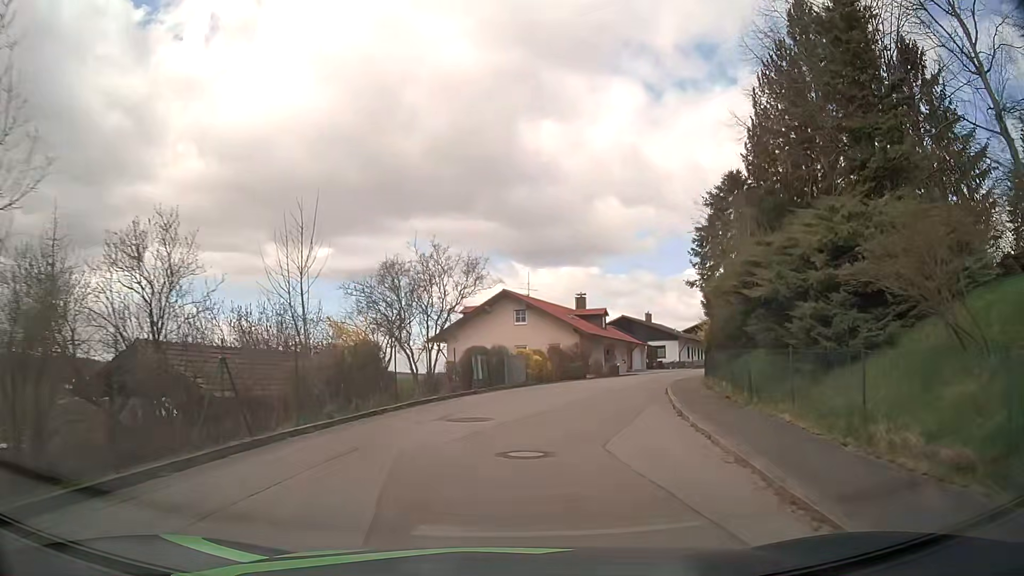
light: Day
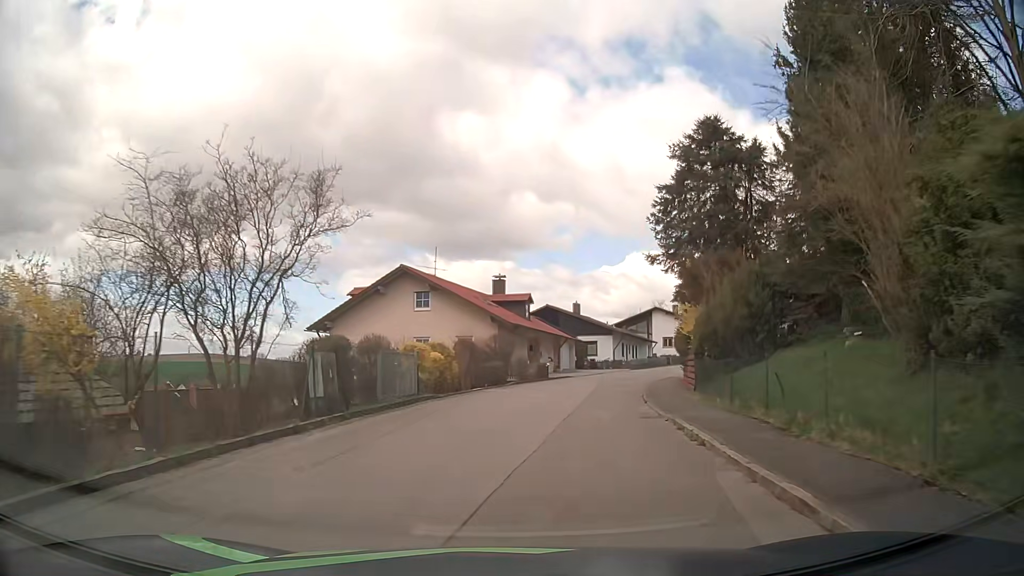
(+0.7, +11.3) m; +8°
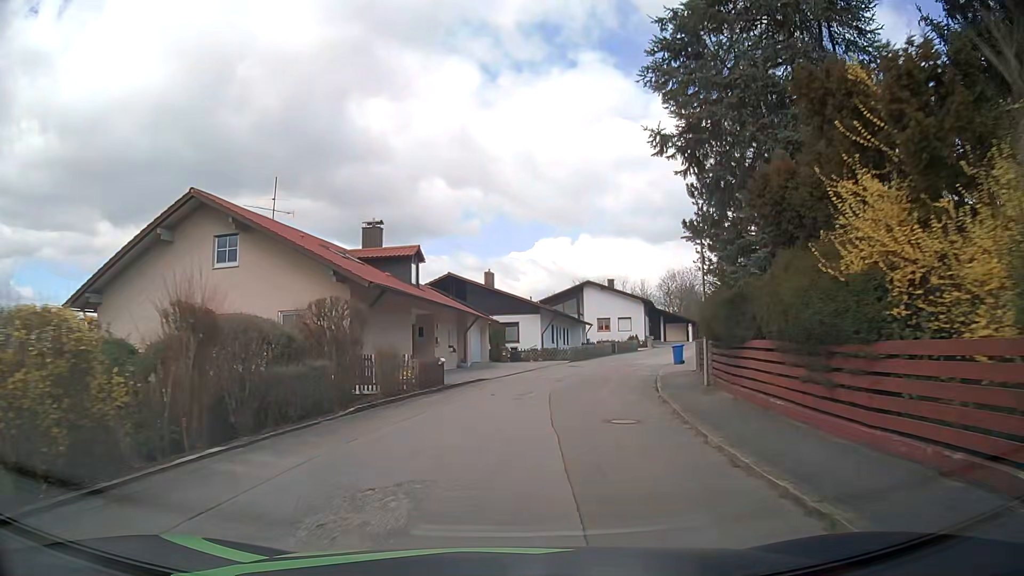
(+1.3, +17.6) m; +8°
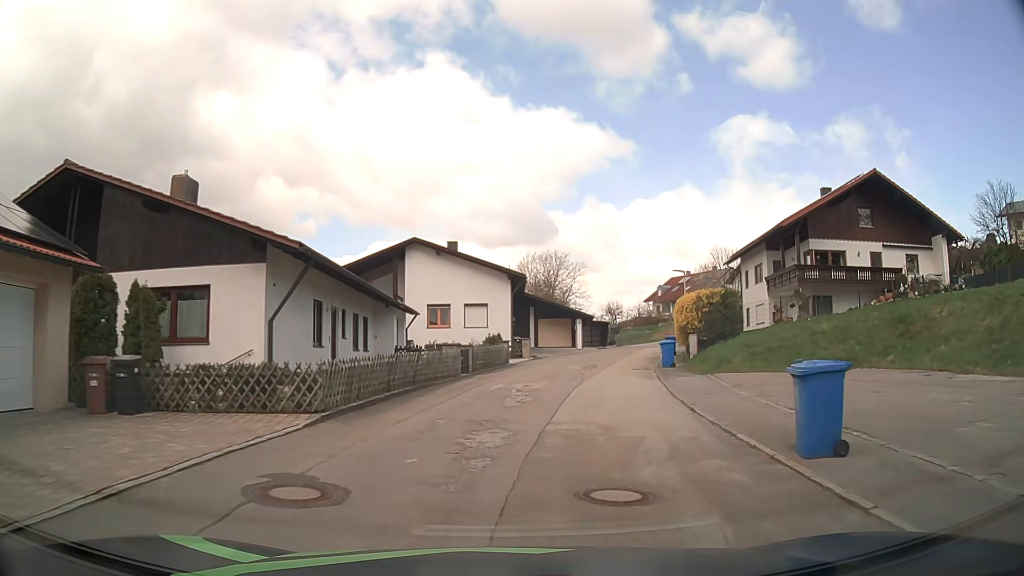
(+3.4, +29.7) m; +14°
(0, +10) (+2, +20) (+4, +30) (+6, +39) (+9, +49) (+13, +58) (+19, +66) (+26, +73) (+34, +79) (+43, +83) m
